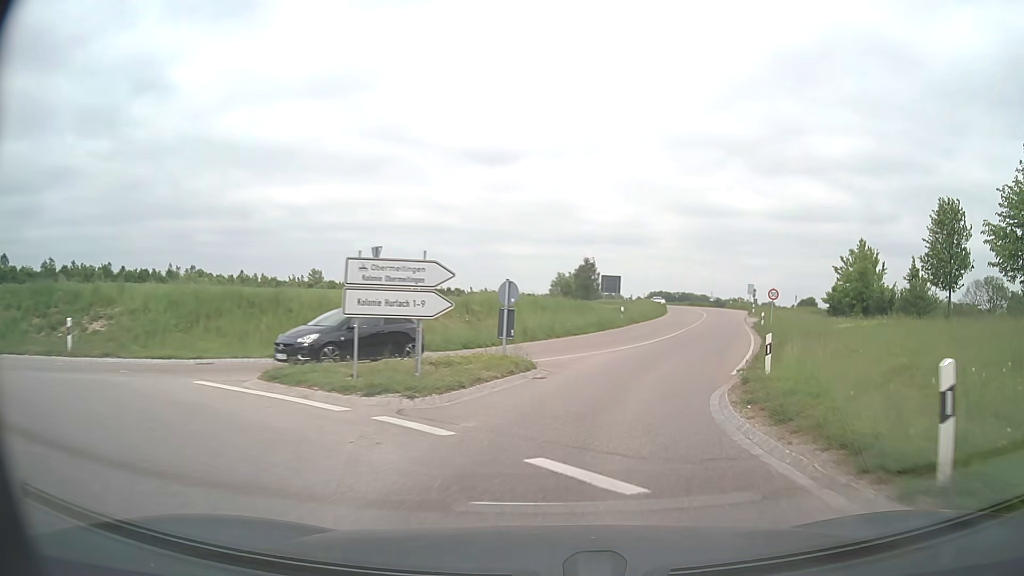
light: Day
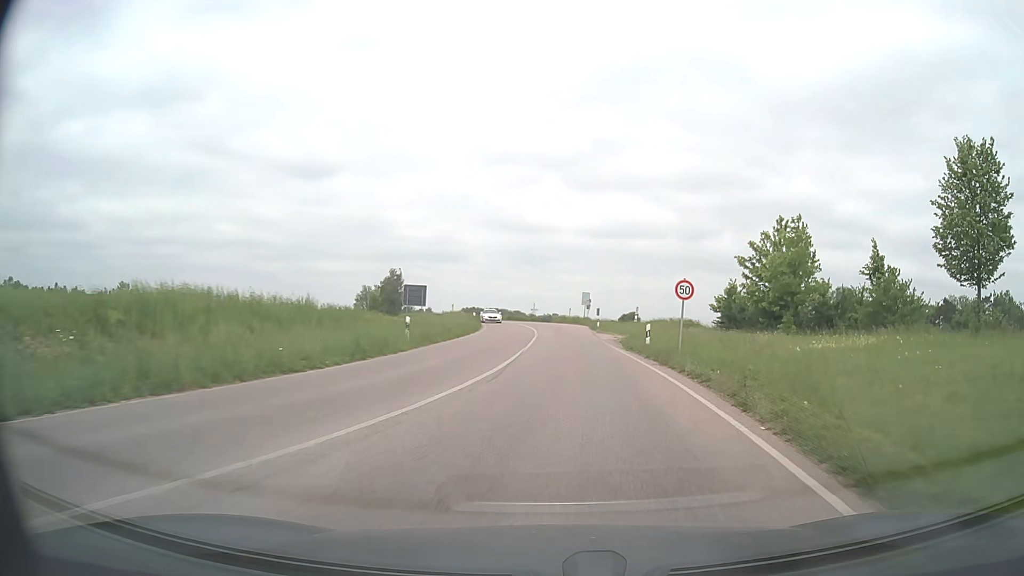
(+2.5, +16.9) m; +16°
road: secondary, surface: asphalt
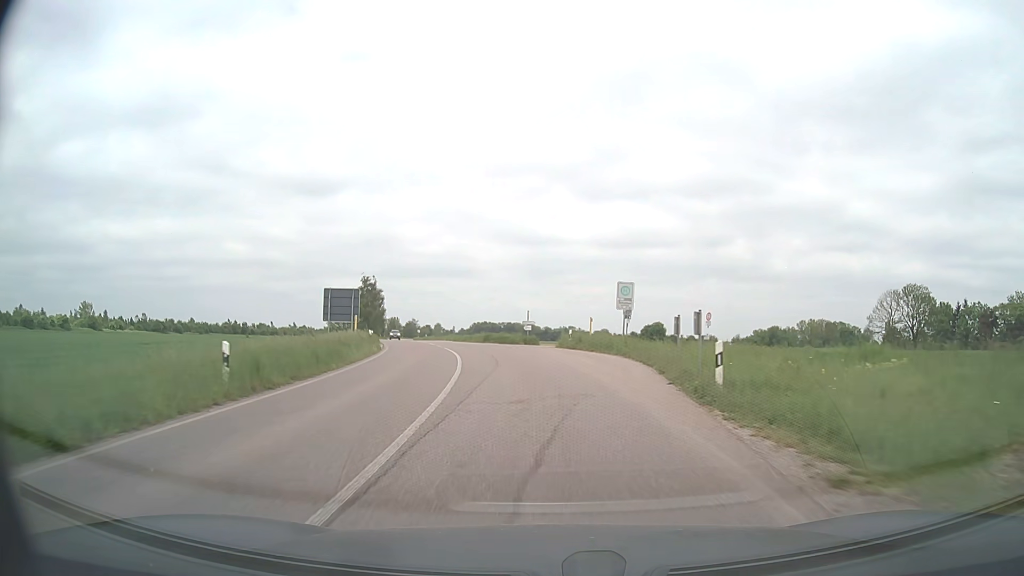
(+1.0, +37.9) m; -2°
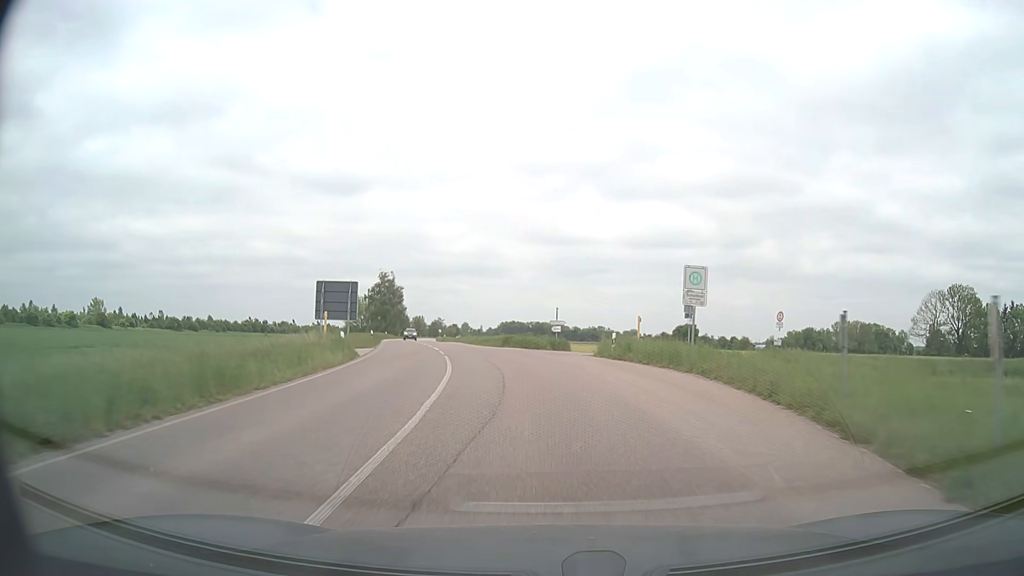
(-0.2, +9.7) m; -2°
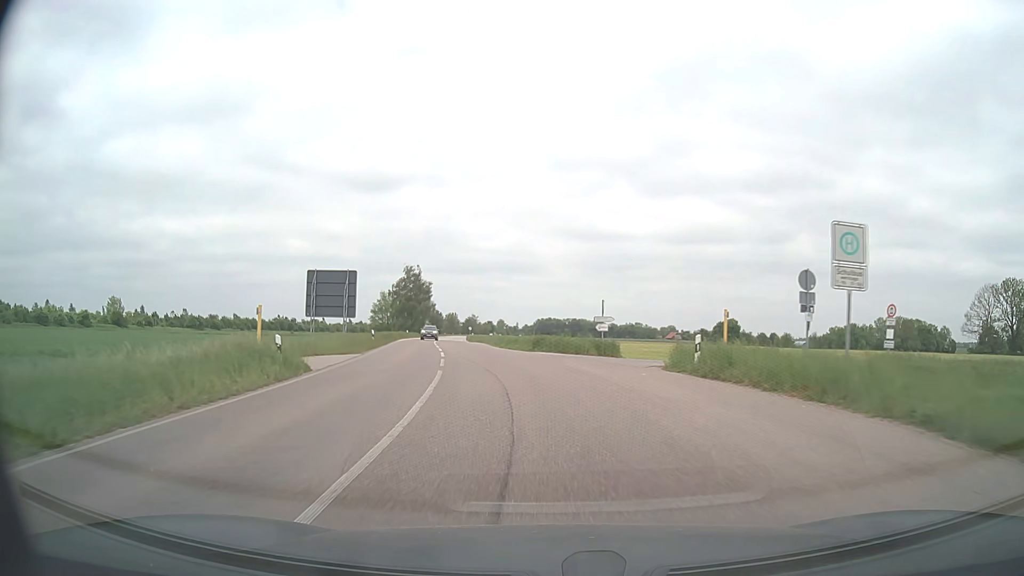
(-0.2, +9.8) m; -3°
